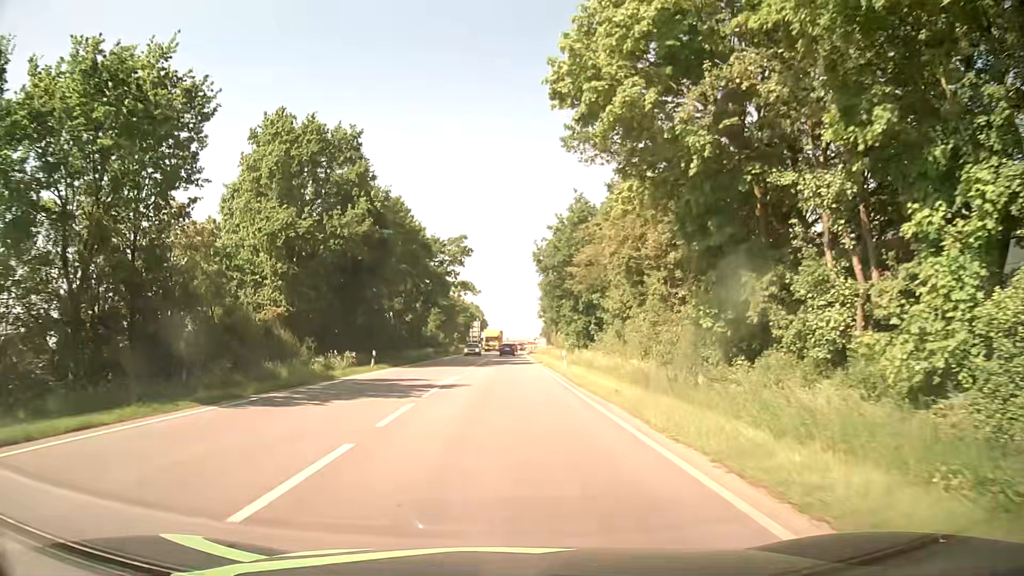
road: primary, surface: asphalt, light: Day
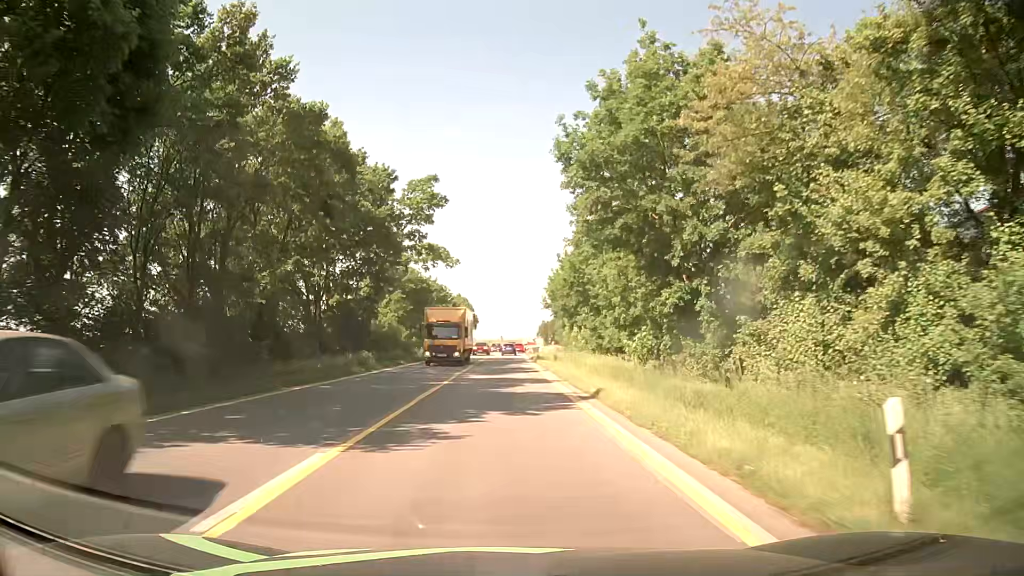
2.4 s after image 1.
(+0.1, +30.6) m; 0°
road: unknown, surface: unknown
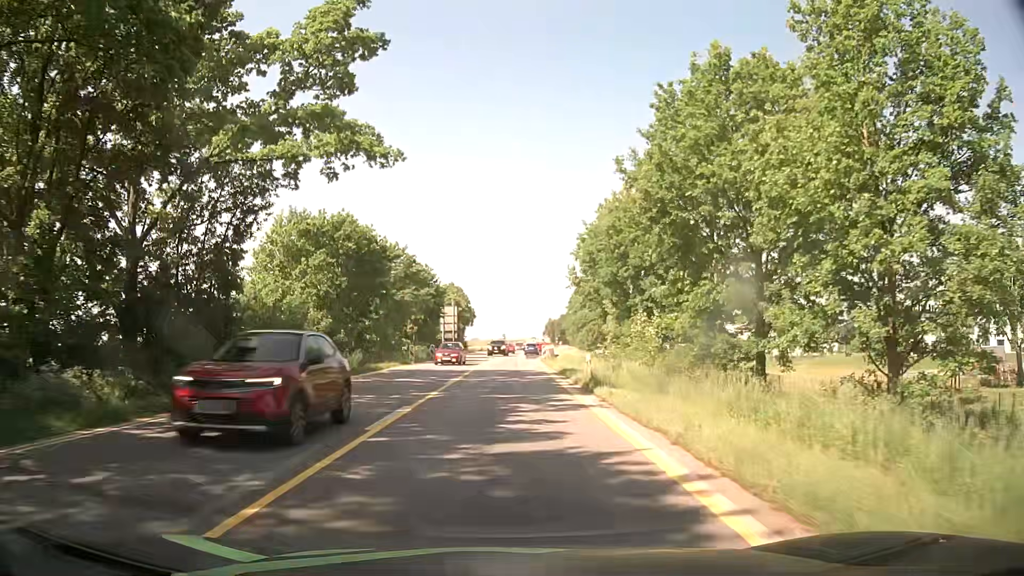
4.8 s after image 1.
(0.0, +30.5) m; 0°
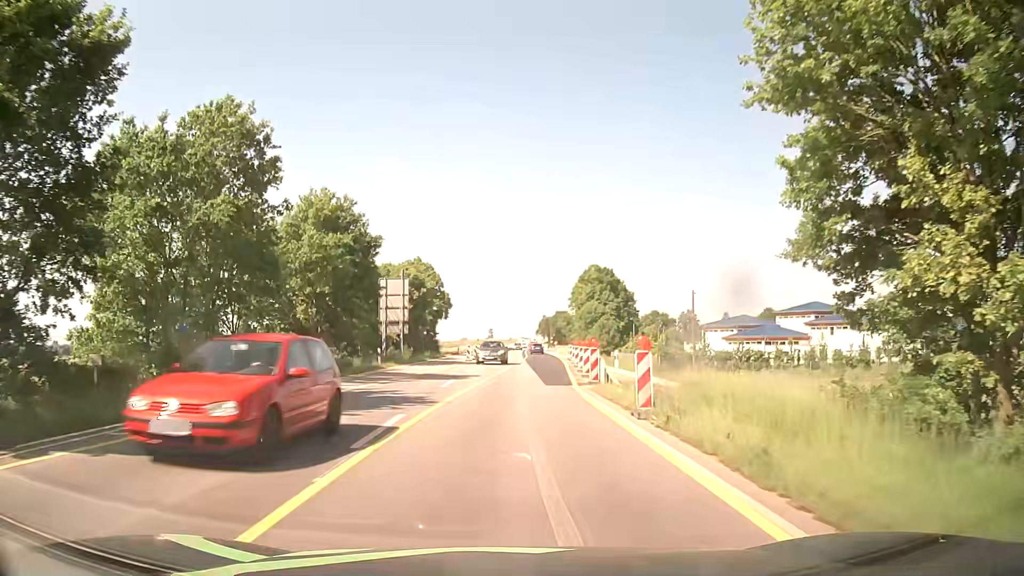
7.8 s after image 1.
(-0.2, +38.0) m; 0°
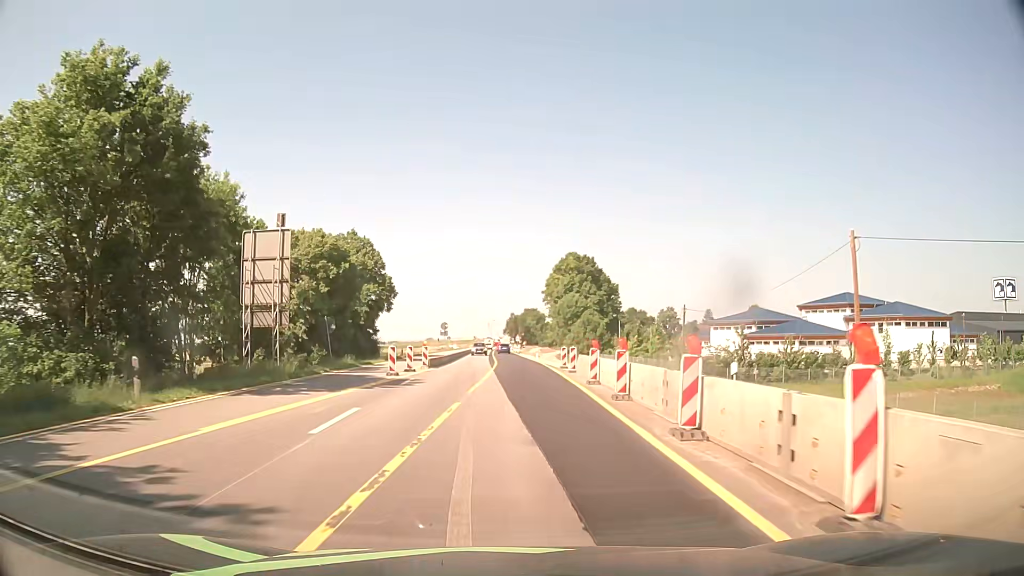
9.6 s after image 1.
(+0.4, +22.8) m; +3°
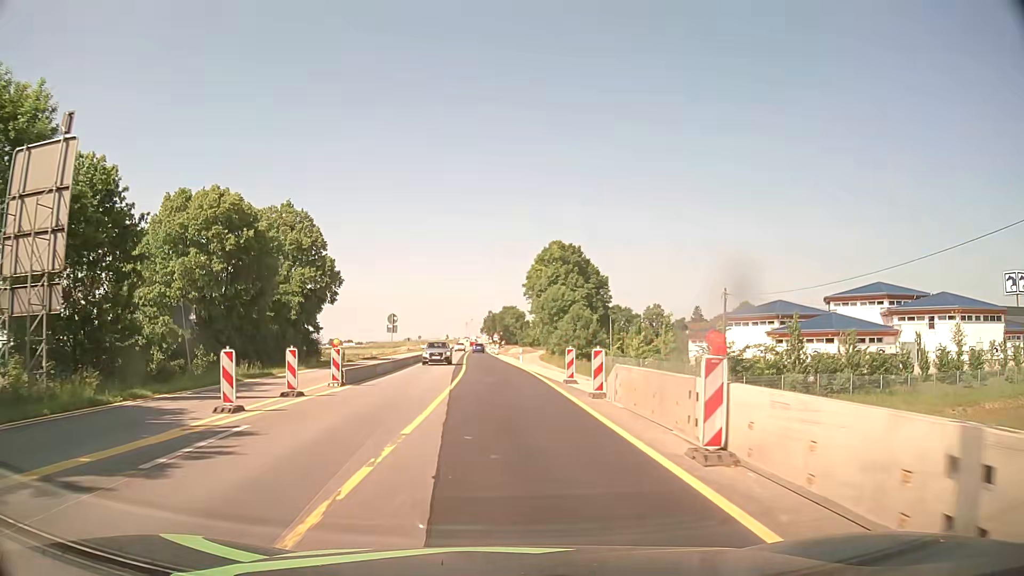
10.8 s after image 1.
(+0.3, +15.2) m; +2°
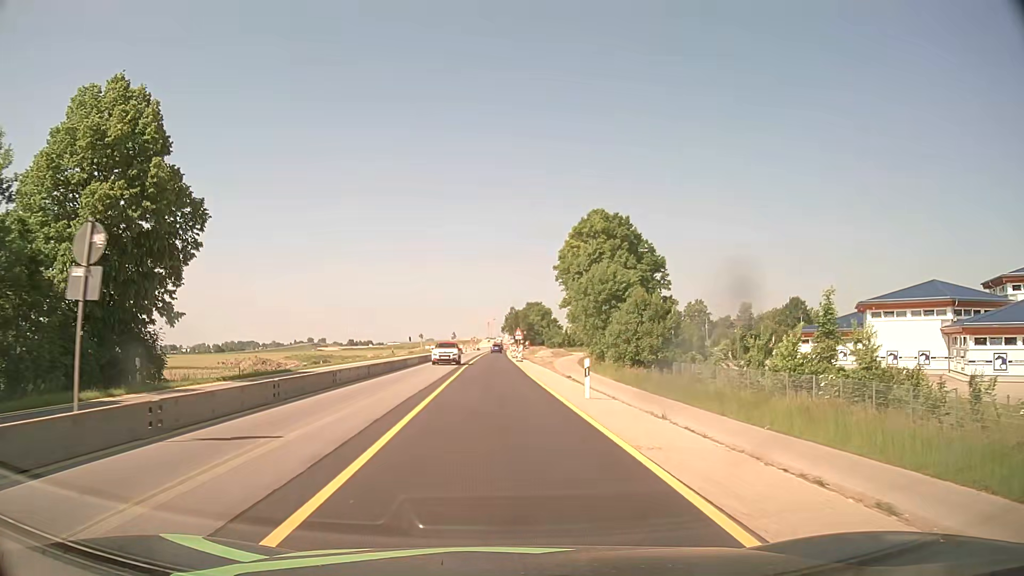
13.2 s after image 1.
(-0.5, +30.4) m; -2°
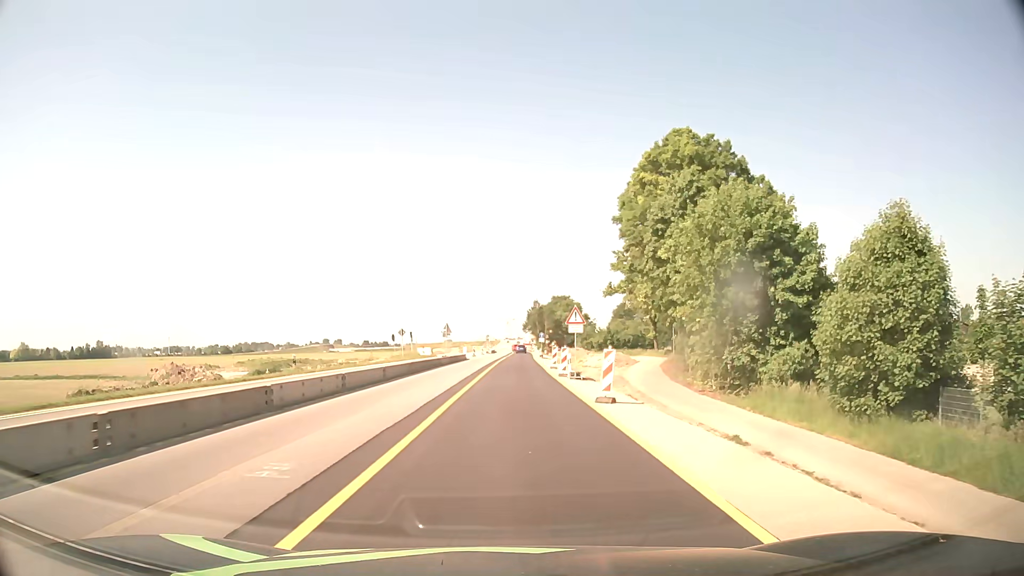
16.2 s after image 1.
(-0.9, +38.1) m; -2°
(0, +10) (0, +20) (0, +30) (+1, +40) (+1, +50) (+1, +60) (+1, +70) (+2, +80) (+2, +90) (+2, +100) m
